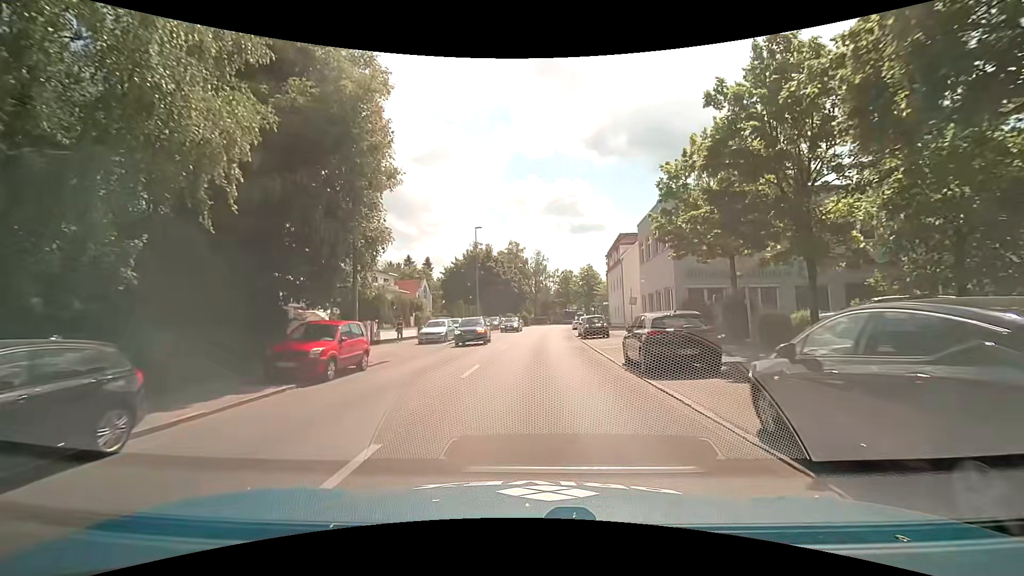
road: tertiary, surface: asphalt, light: Day
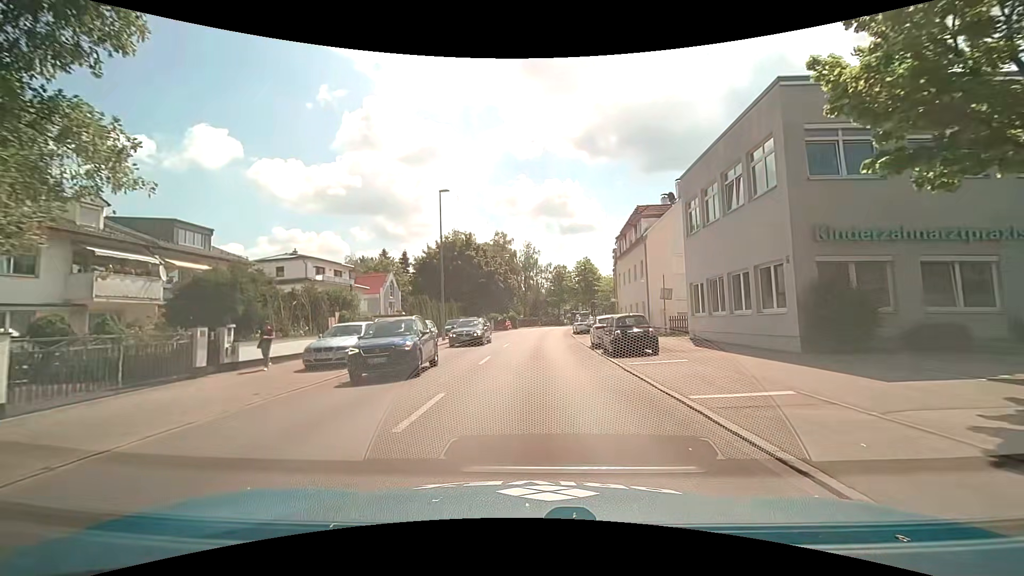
(0.0, +14.3) m; +1°
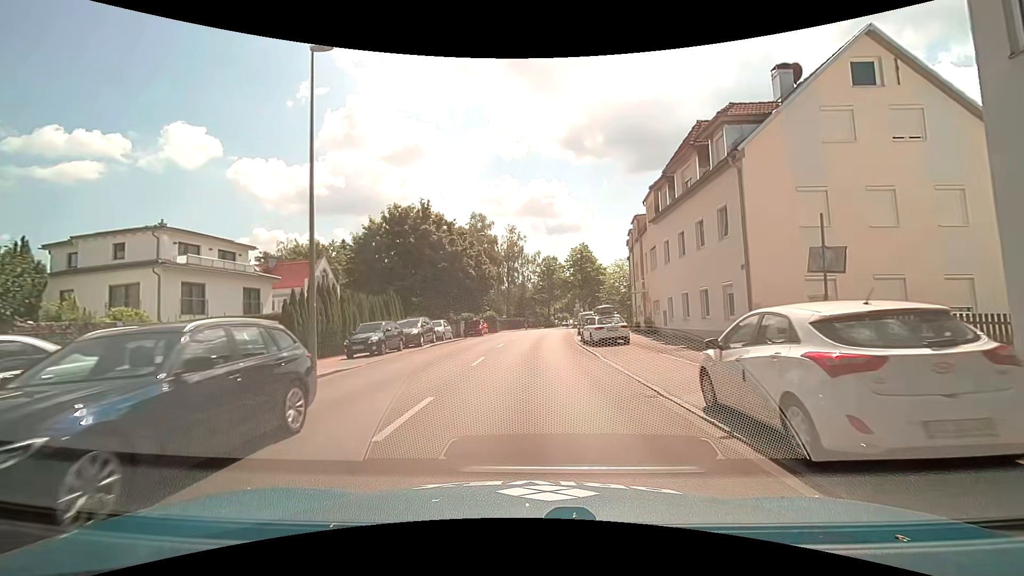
(+0.1, +18.3) m; +1°
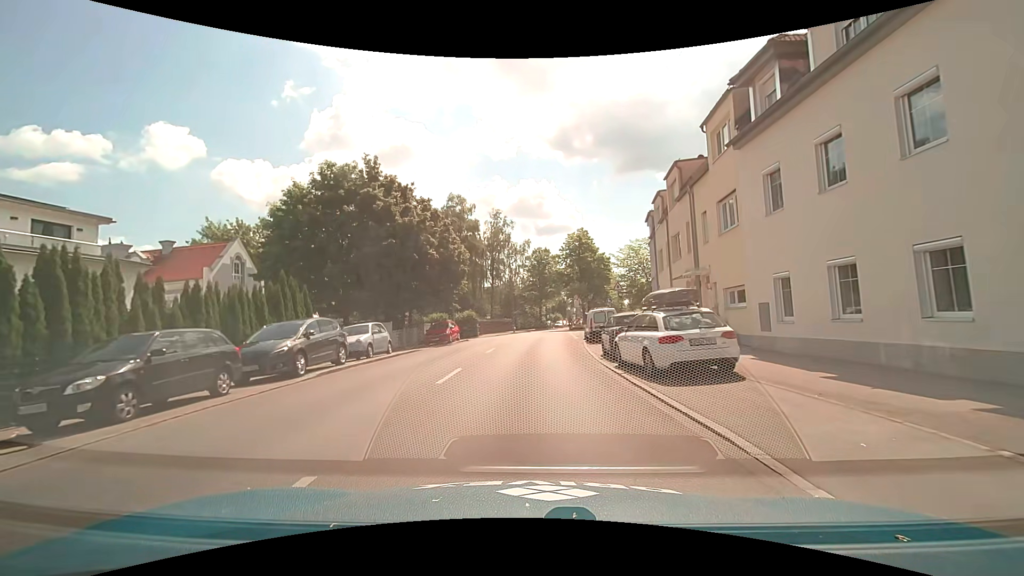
(+0.1, +13.2) m; +2°
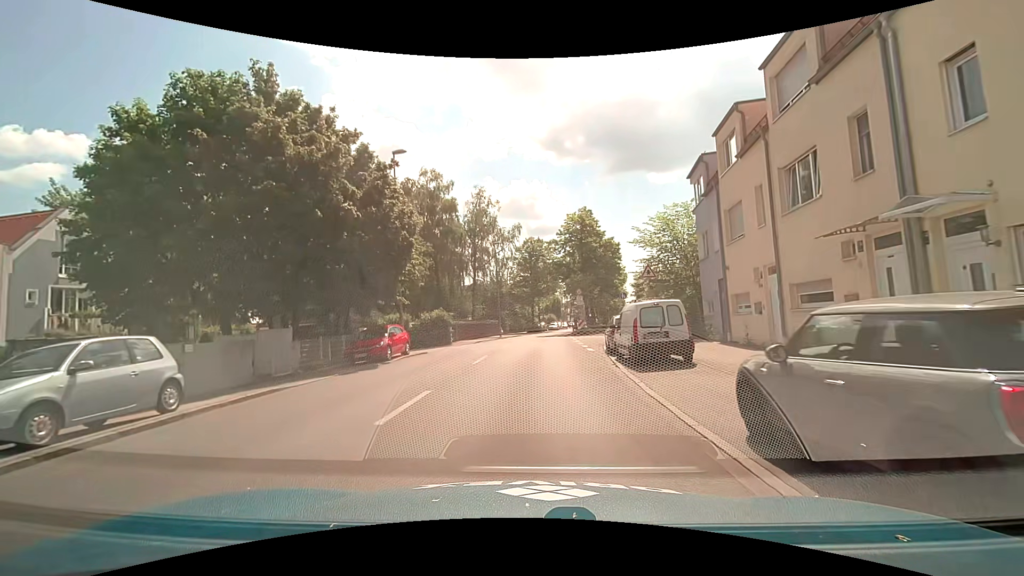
(-0.1, +12.8) m; 0°
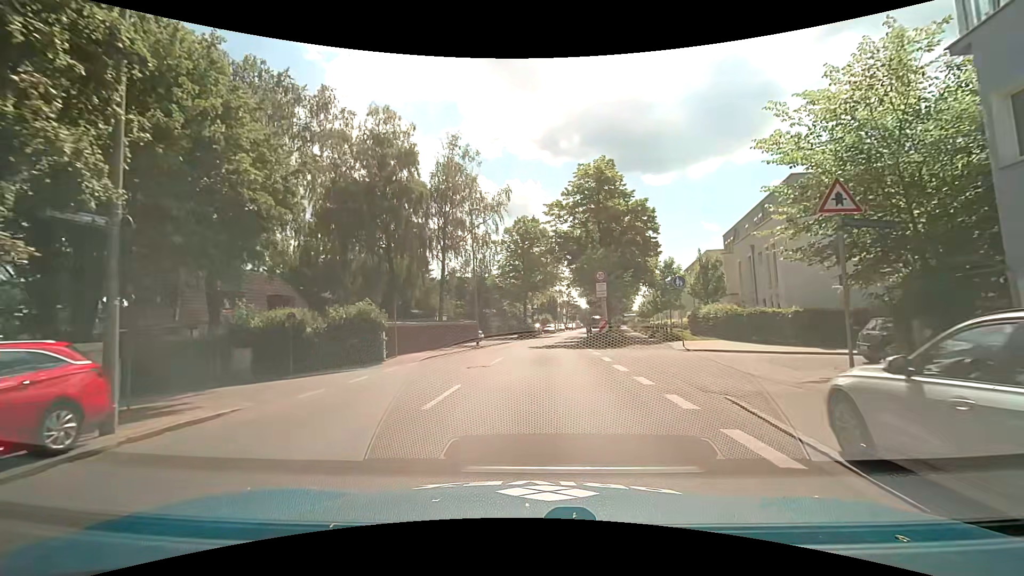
(+0.2, +16.9) m; +1°
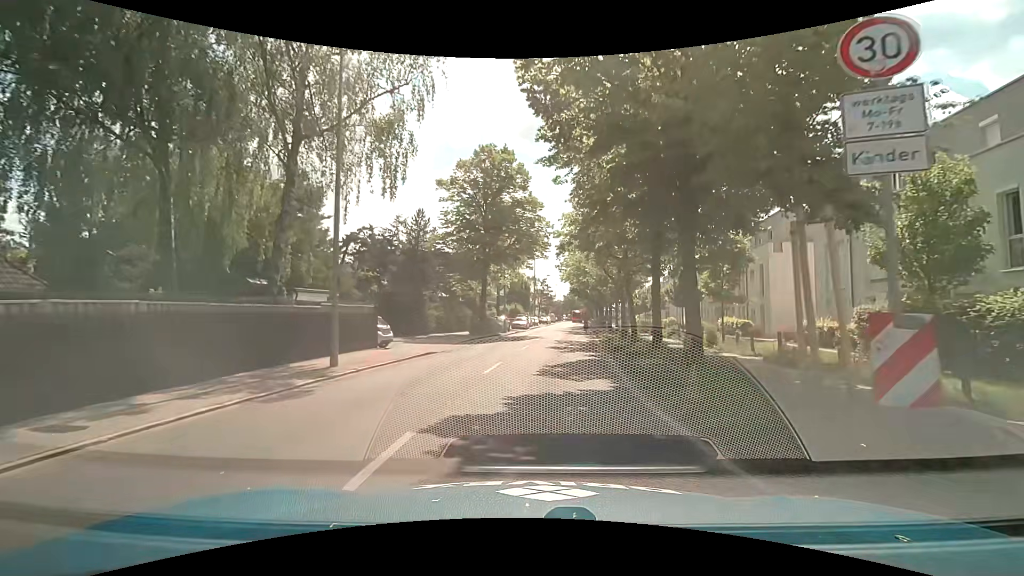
(+0.5, +22.9) m; +4°
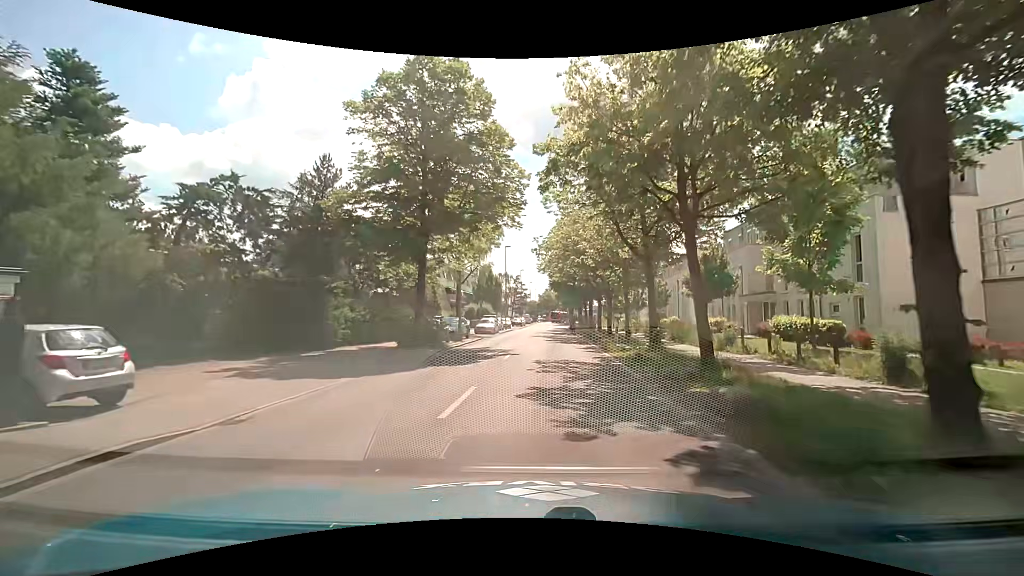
(+0.3, +13.9) m; +3°
(0, +10) (+1, +20) (+1, +30) (+1, +40) (+2, +50) (+2, +60) (+3, +70) (+3, +80) (+4, +90) (+4, +100) m
